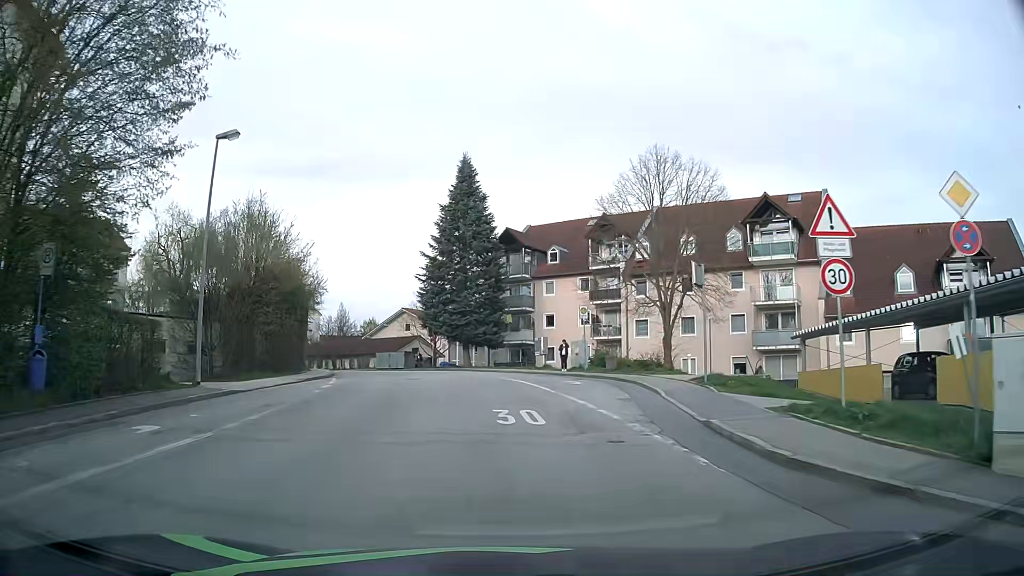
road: residential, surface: asphalt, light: Day
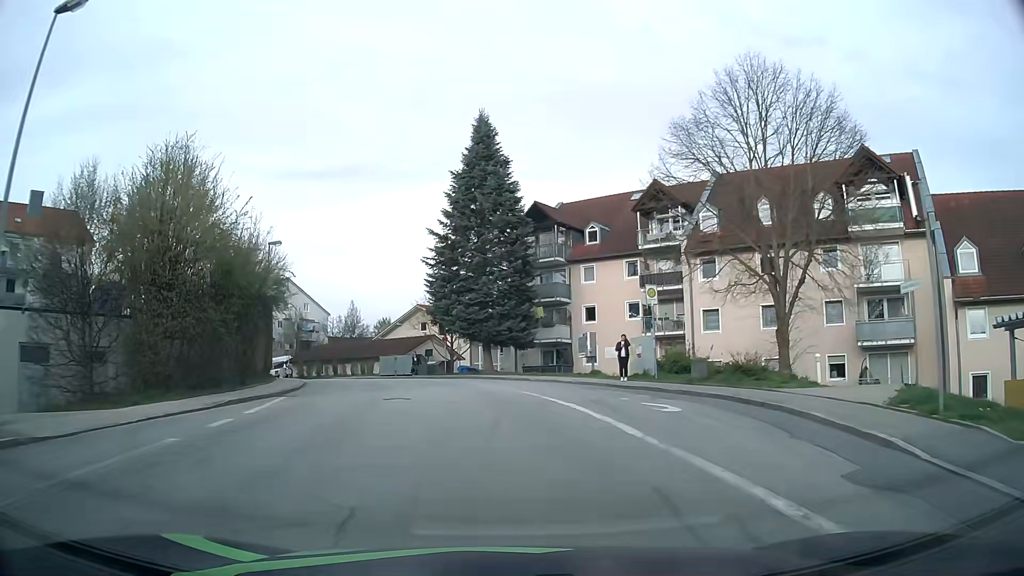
(-0.2, +10.7) m; -3°
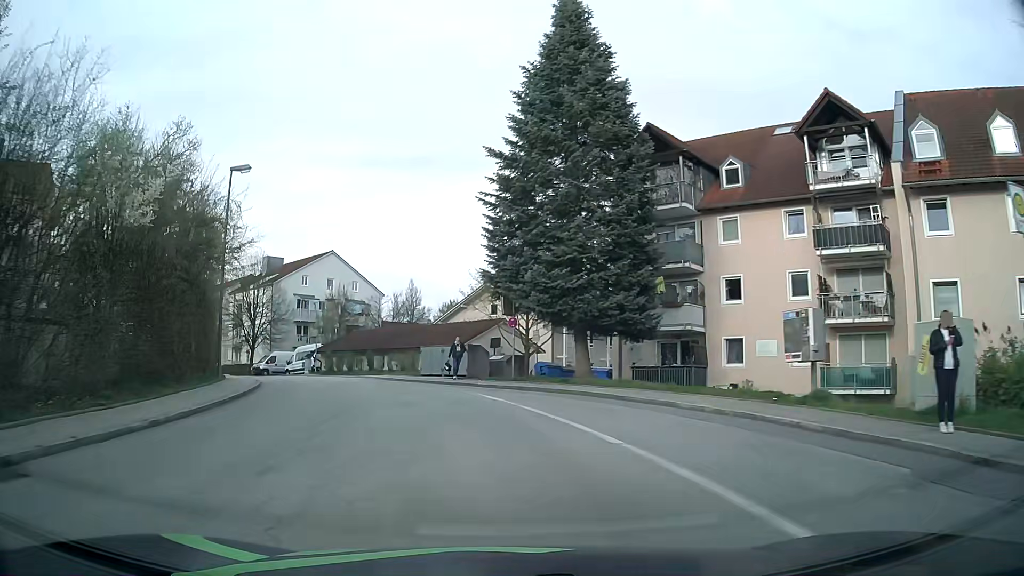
(-0.7, +15.8) m; -7°
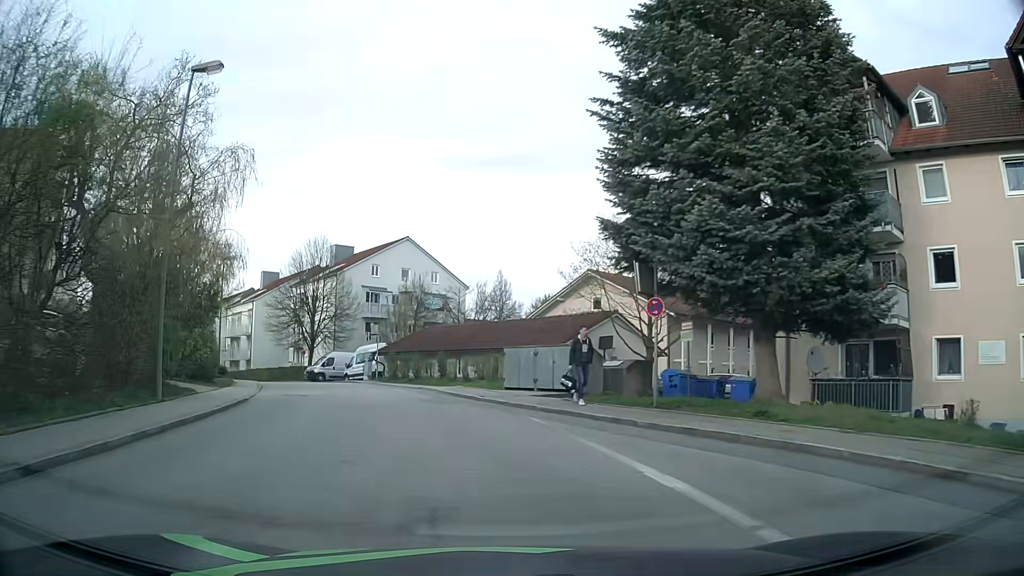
(-0.6, +10.4) m; -7°
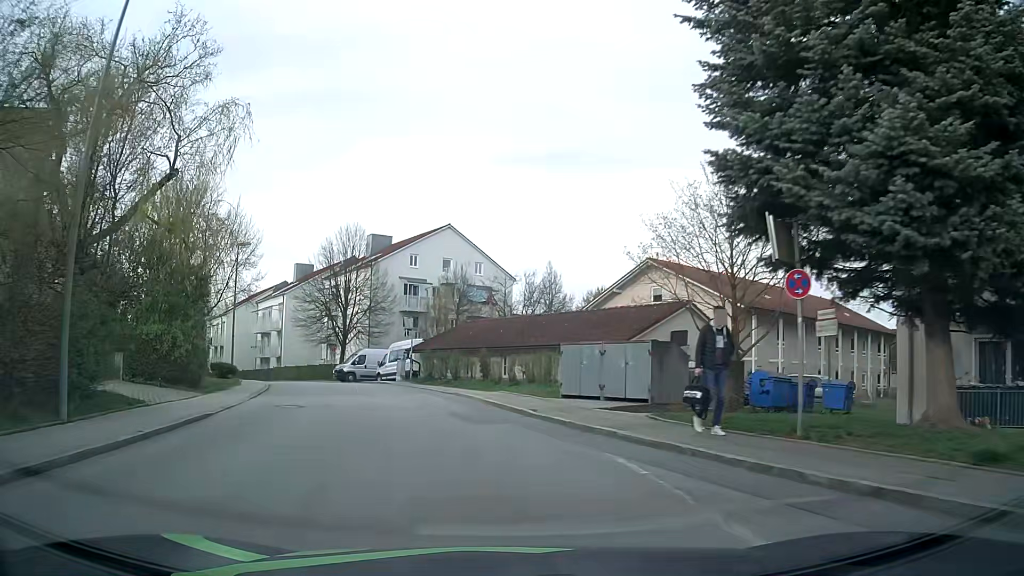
(-0.2, +5.2) m; -4°
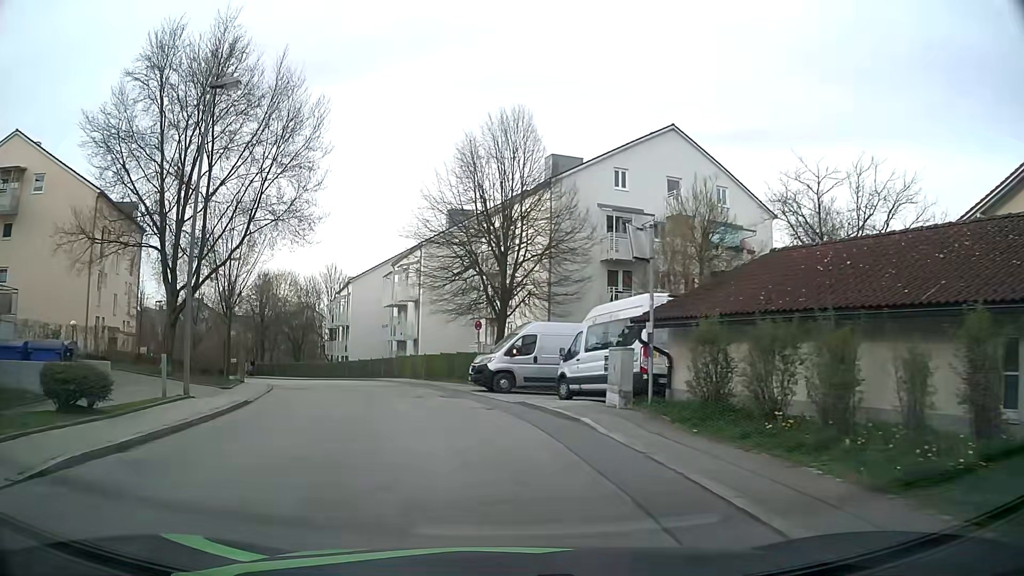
(-3.9, +24.1) m; -17°
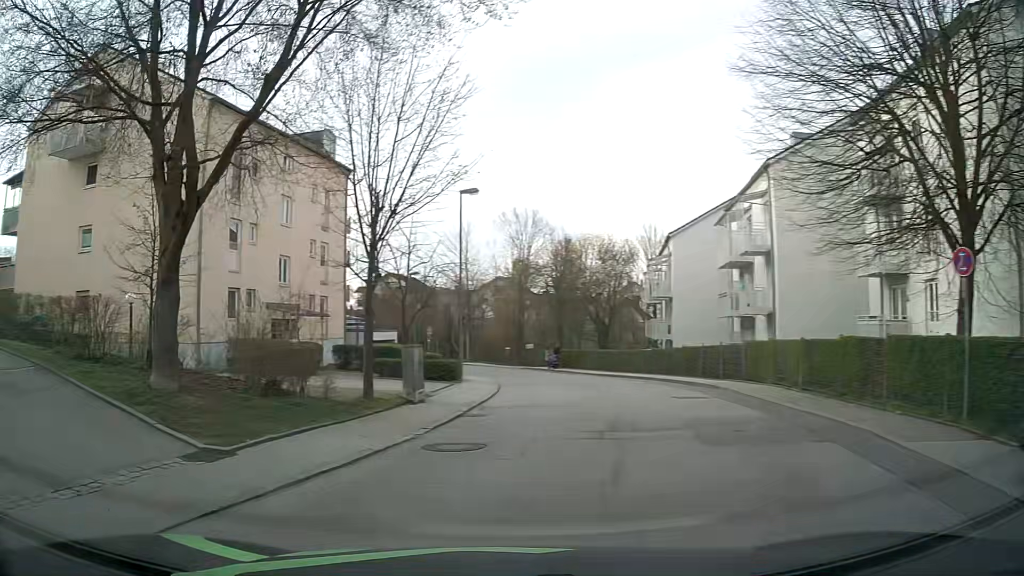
(-2.3, +17.1) m; -28°
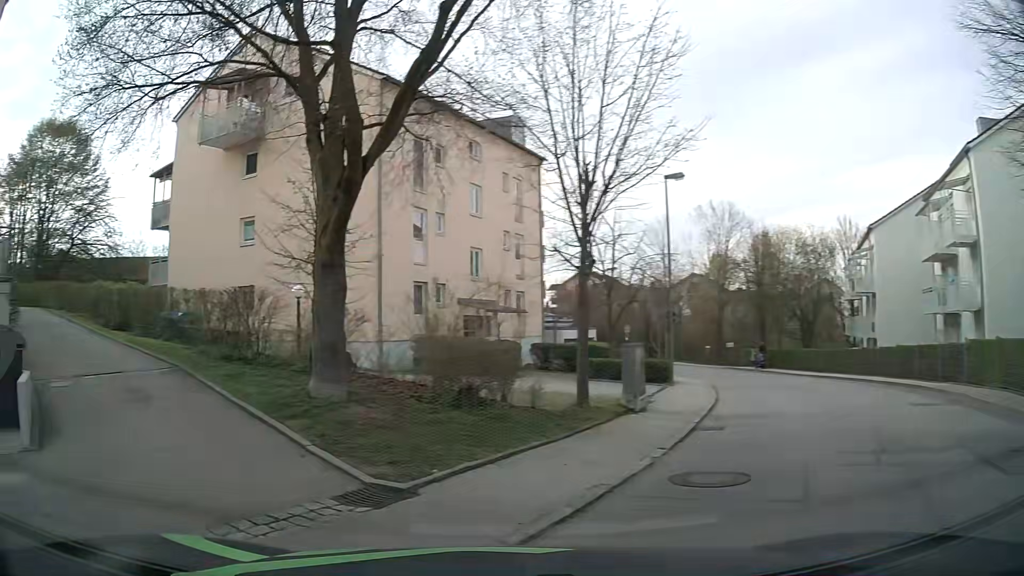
(-0.3, +2.2) m; -13°
